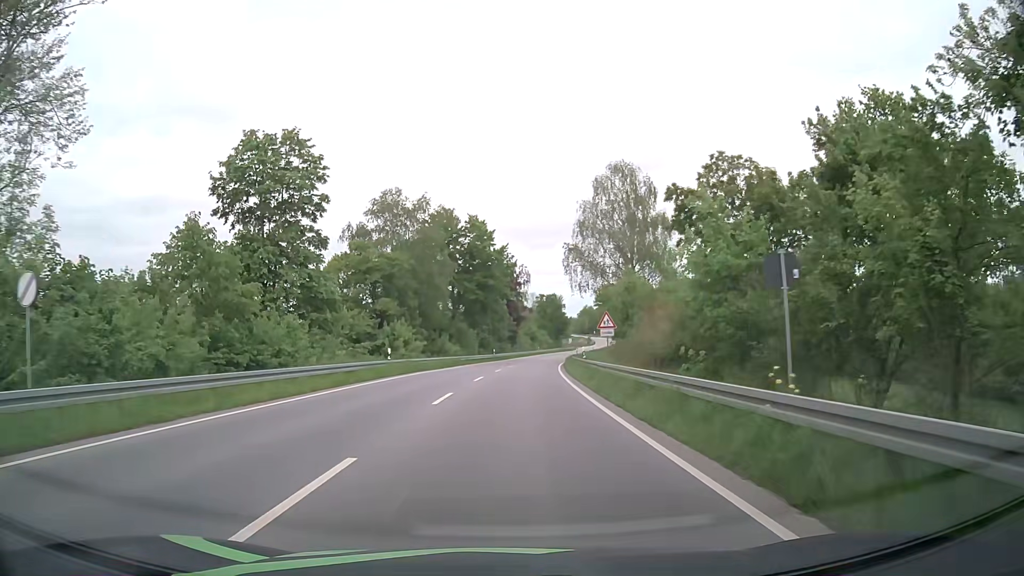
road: primary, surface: asphalt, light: Day
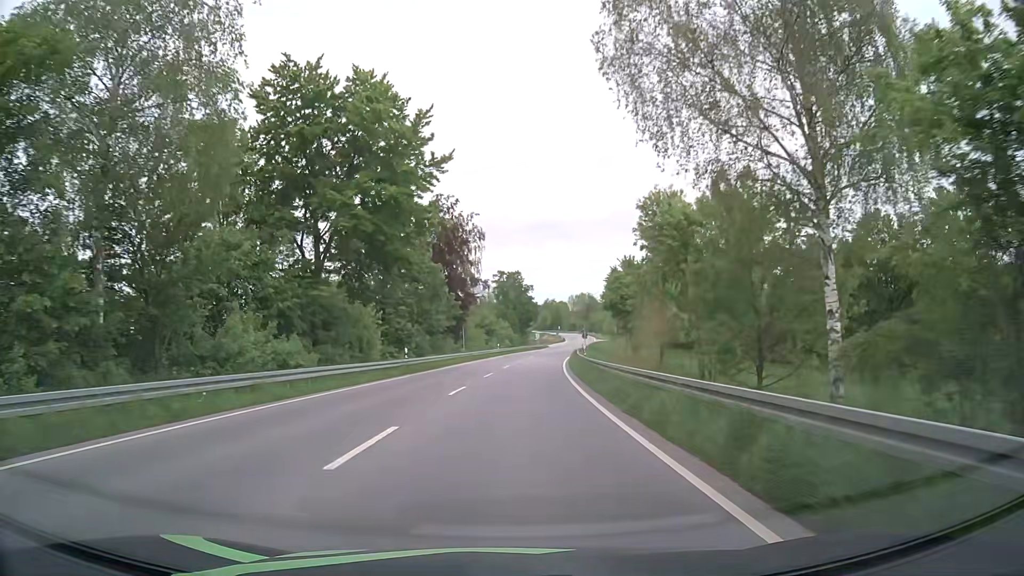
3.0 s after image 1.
(+1.4, +45.1) m; +3°
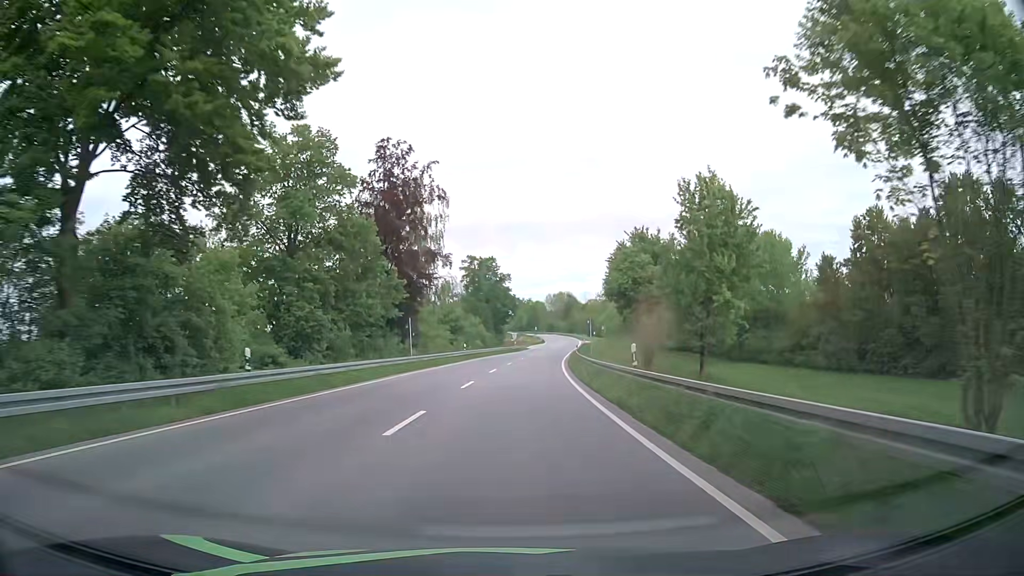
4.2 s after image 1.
(+0.4, +21.2) m; +2°
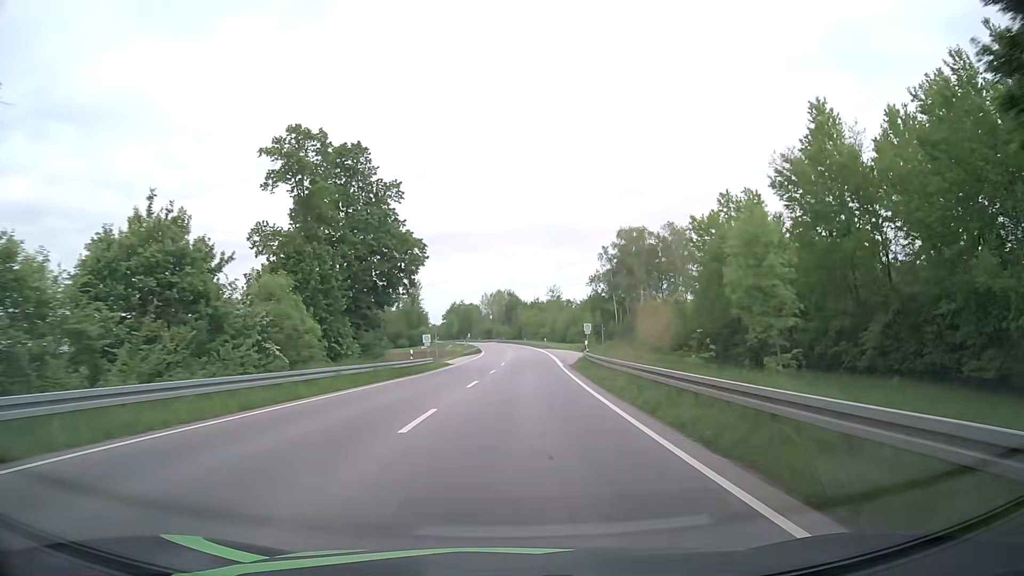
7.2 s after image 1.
(+3.0, +60.4) m; +5°
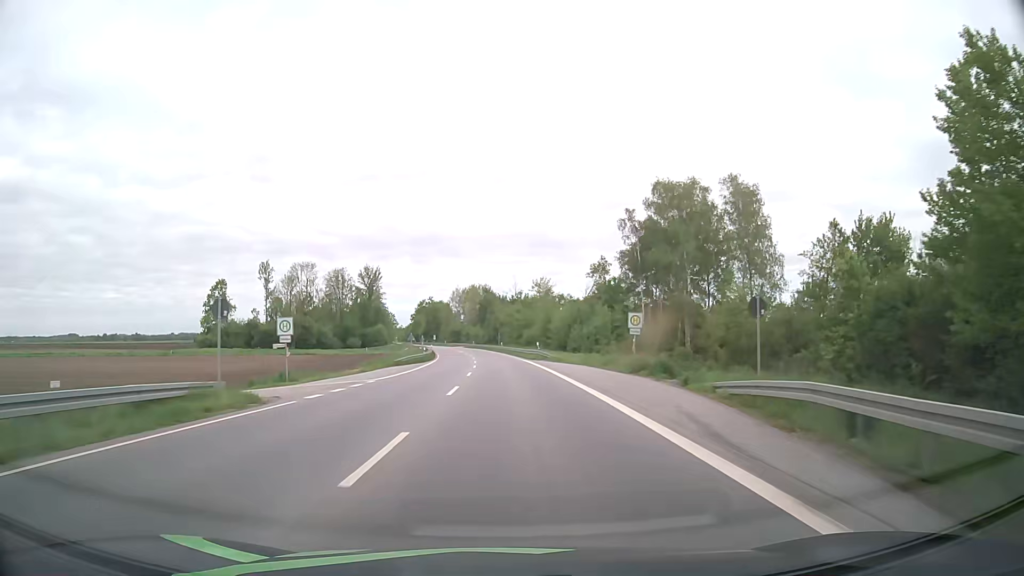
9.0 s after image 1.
(+1.2, +40.6) m; +3°
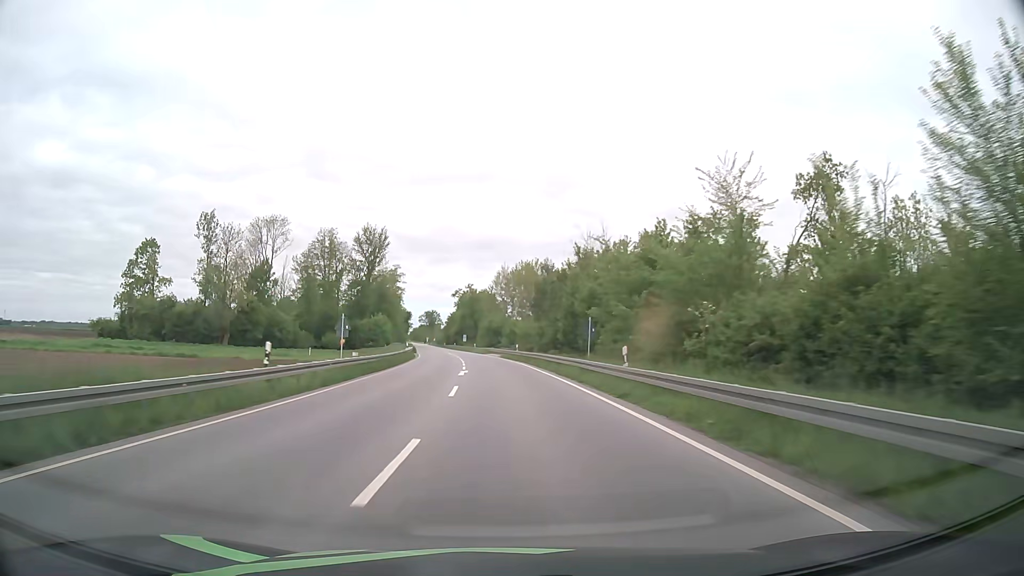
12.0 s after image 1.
(-2.0, +72.9) m; -4°
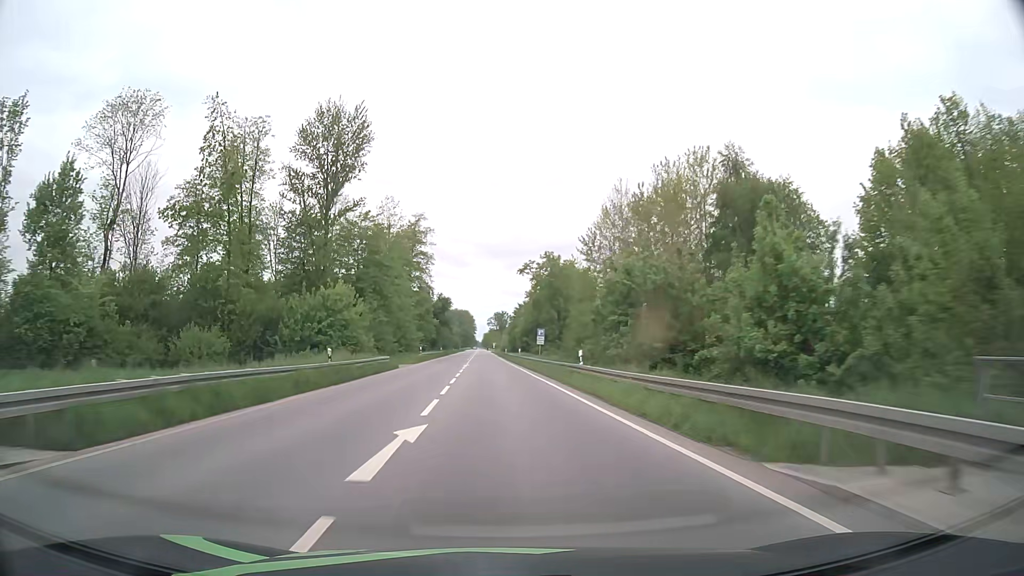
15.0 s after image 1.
(-4.9, +76.9) m; -7°
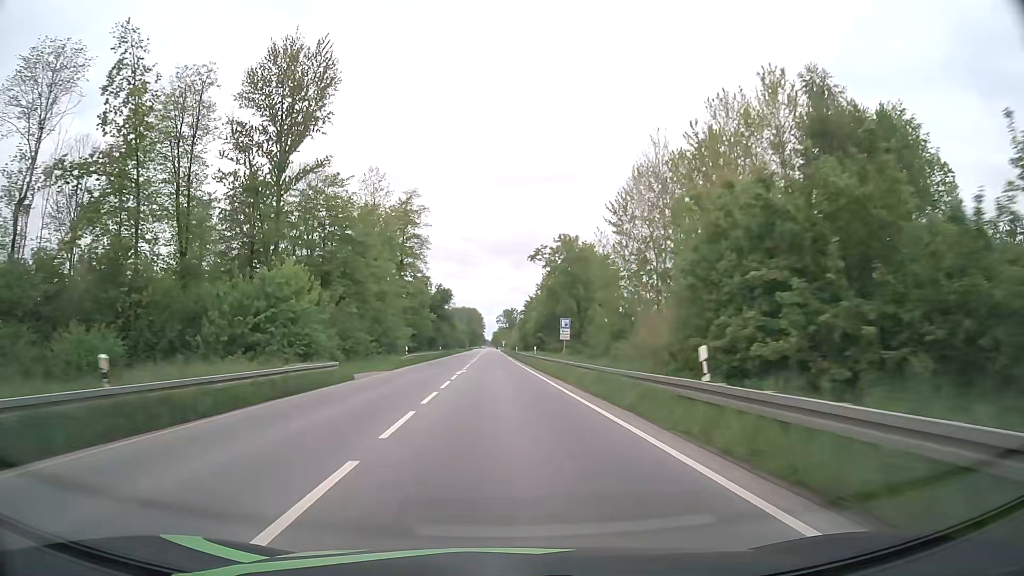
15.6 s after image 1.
(-0.1, +15.6) m; -1°
(0, +10) (0, +20) (0, +30) (0, +40) (-1, +50) (-1, +60) (-1, +70) (-1, +80) (-2, +90) (-2, +100) m
